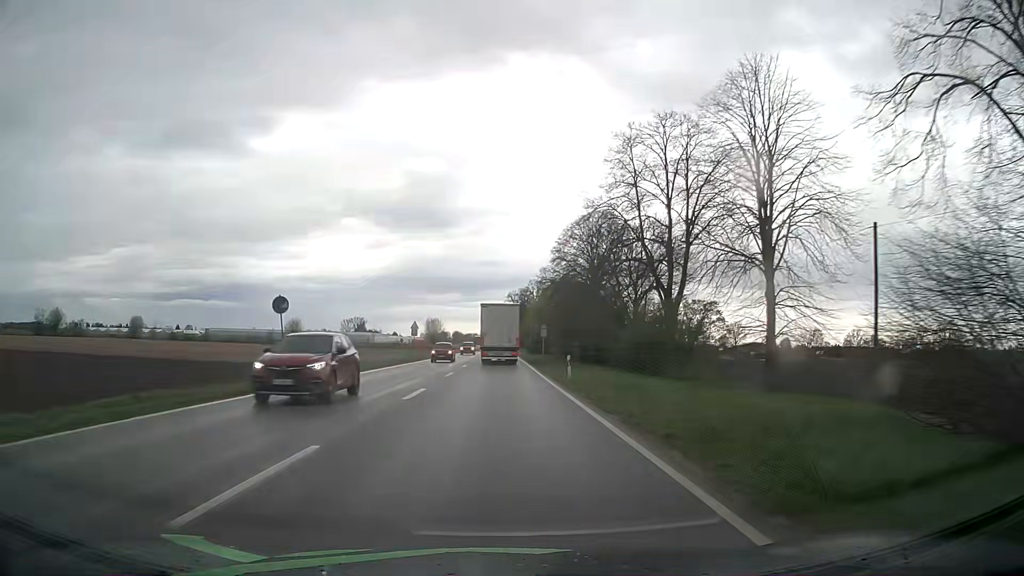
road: primary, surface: asphalt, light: Day
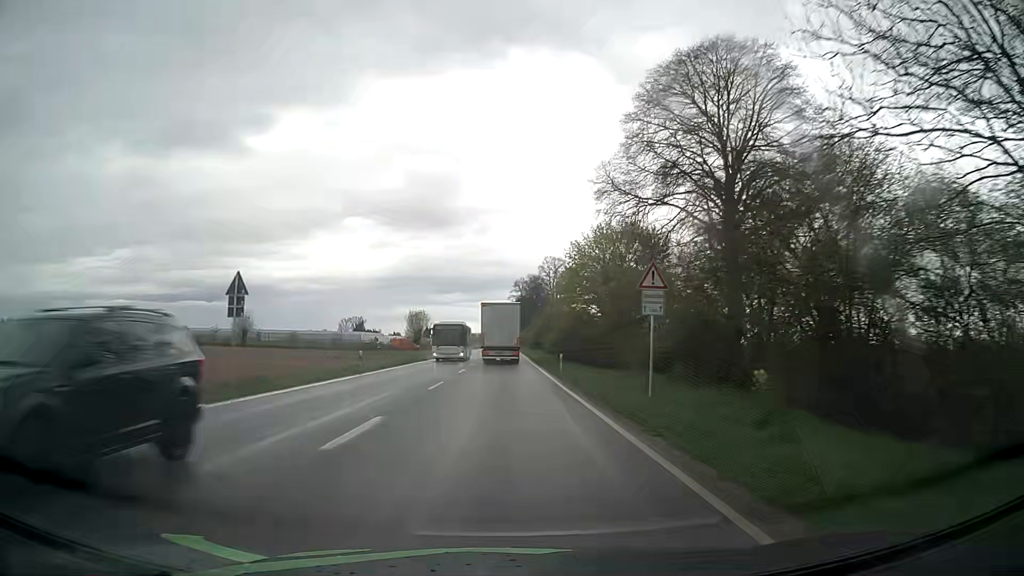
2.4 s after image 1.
(0.0, +44.1) m; 0°
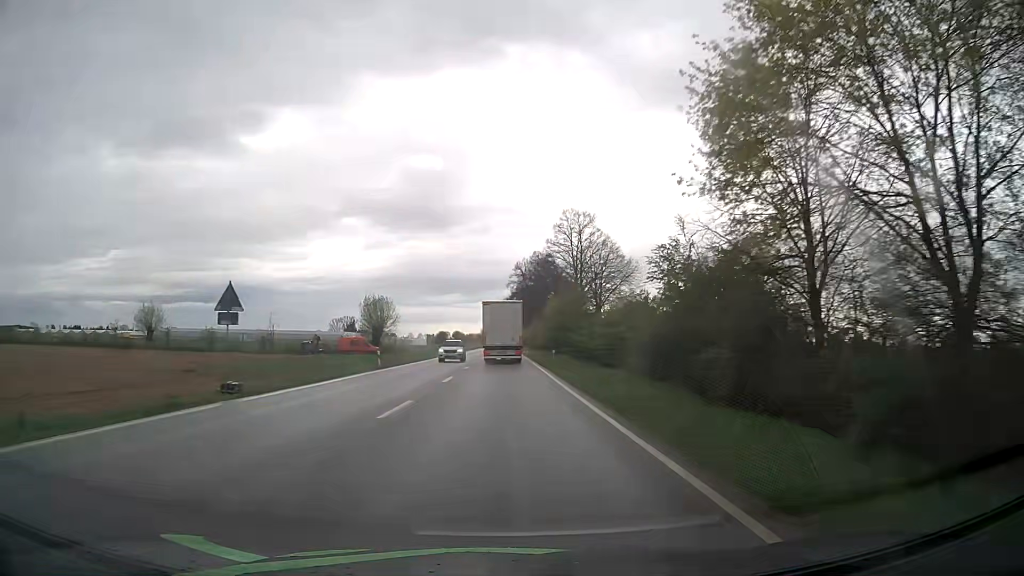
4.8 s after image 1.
(+0.3, +44.1) m; 0°
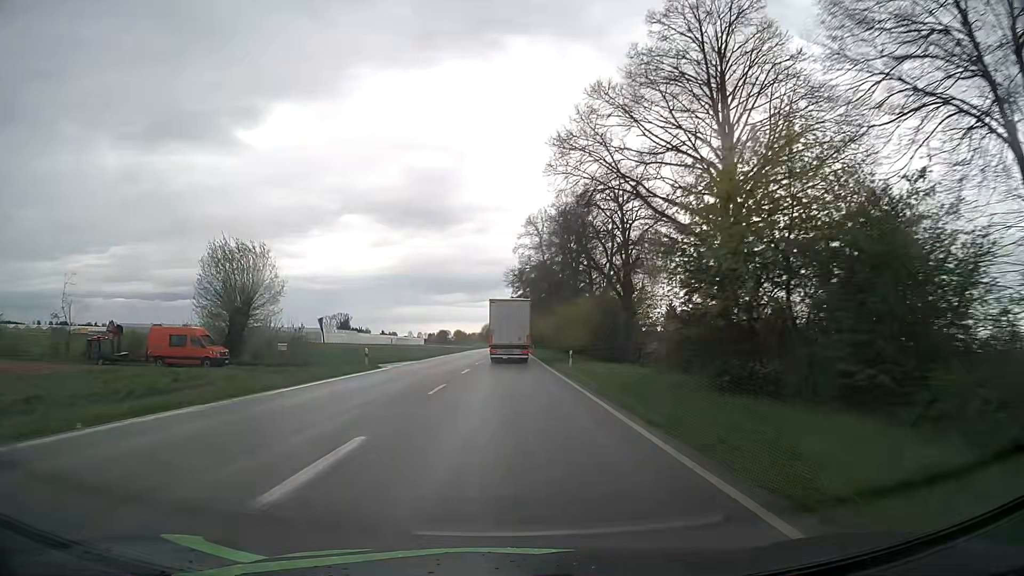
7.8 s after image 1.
(-0.1, +54.7) m; 0°
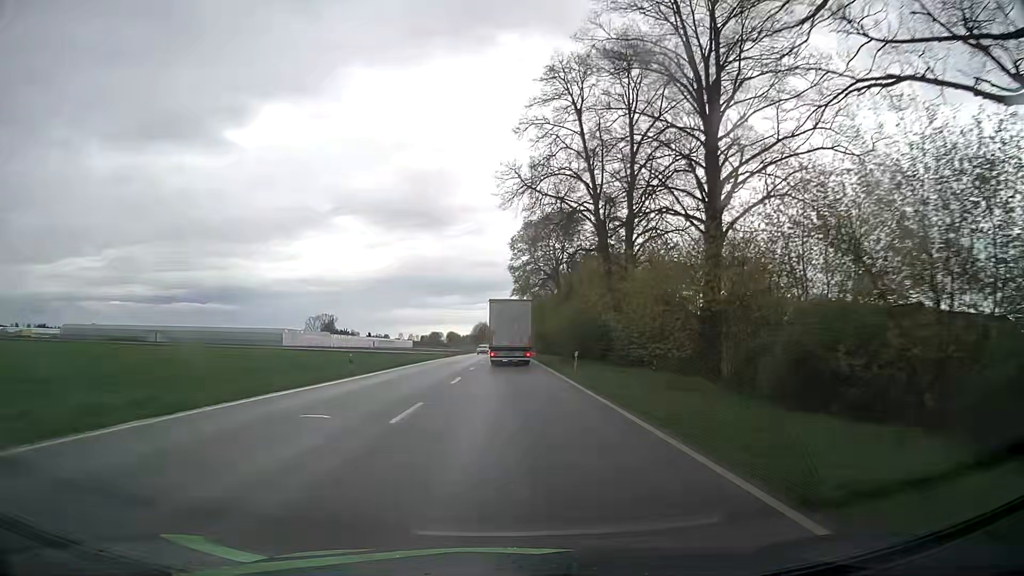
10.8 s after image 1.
(+0.2, +53.7) m; 0°
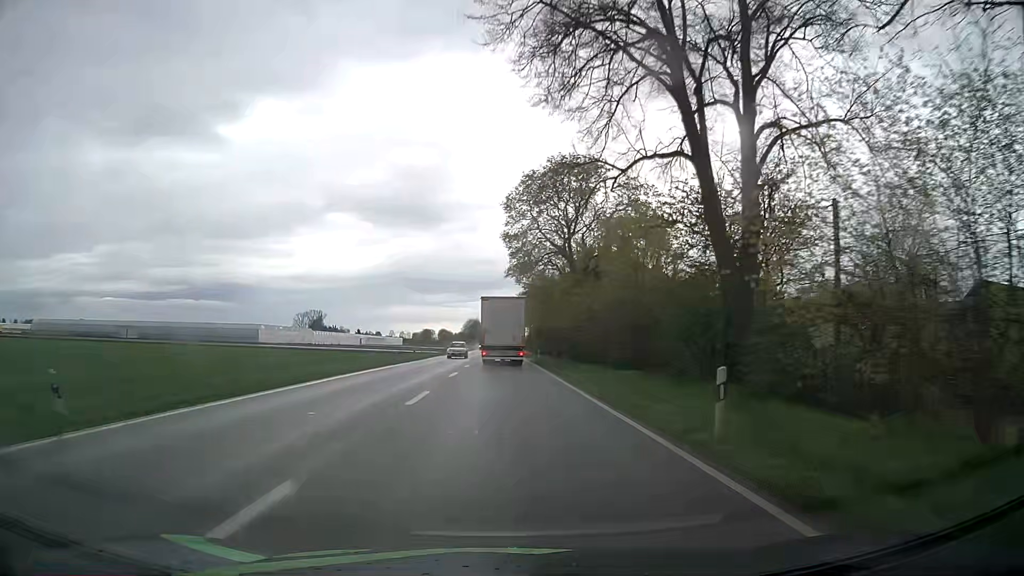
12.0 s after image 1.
(+0.2, +20.8) m; +1°
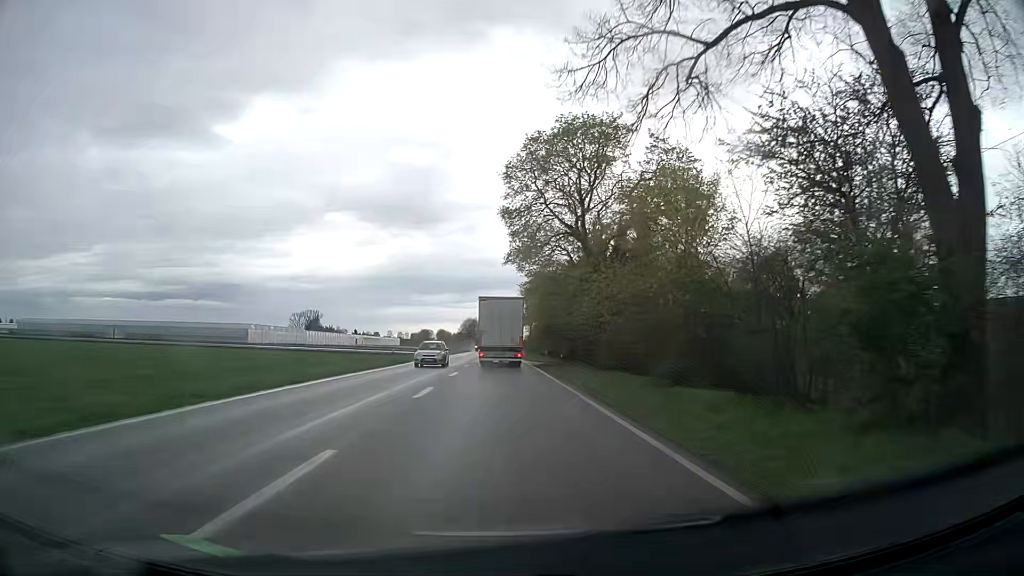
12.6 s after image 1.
(0.0, +10.1) m; 0°
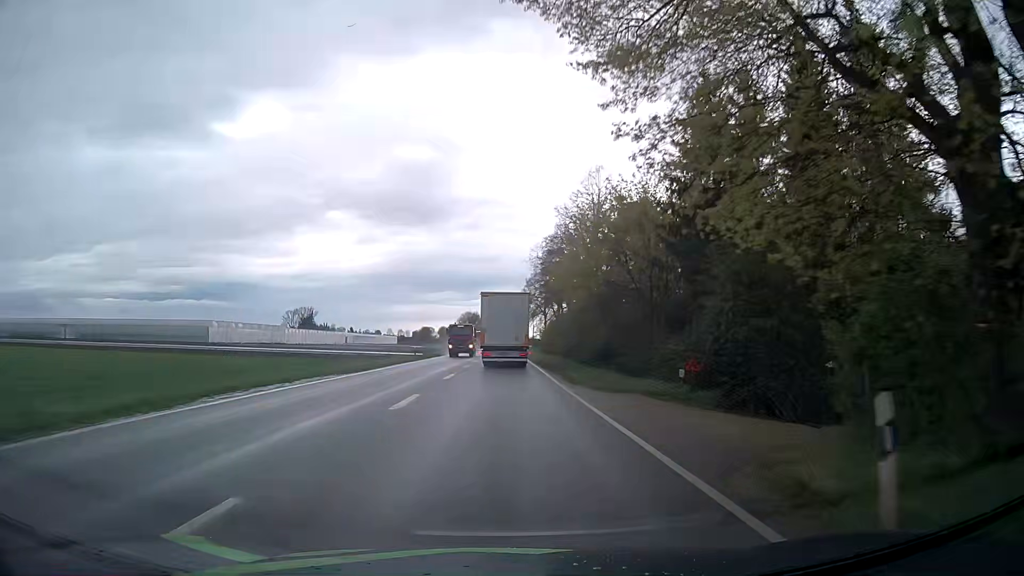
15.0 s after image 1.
(+0.1, +38.6) m; 0°
(0, +10) (0, +20) (0, +30) (0, +40) (0, +50) (0, +60) (0, +70) (0, +80) (0, +90) (0, +100) m
